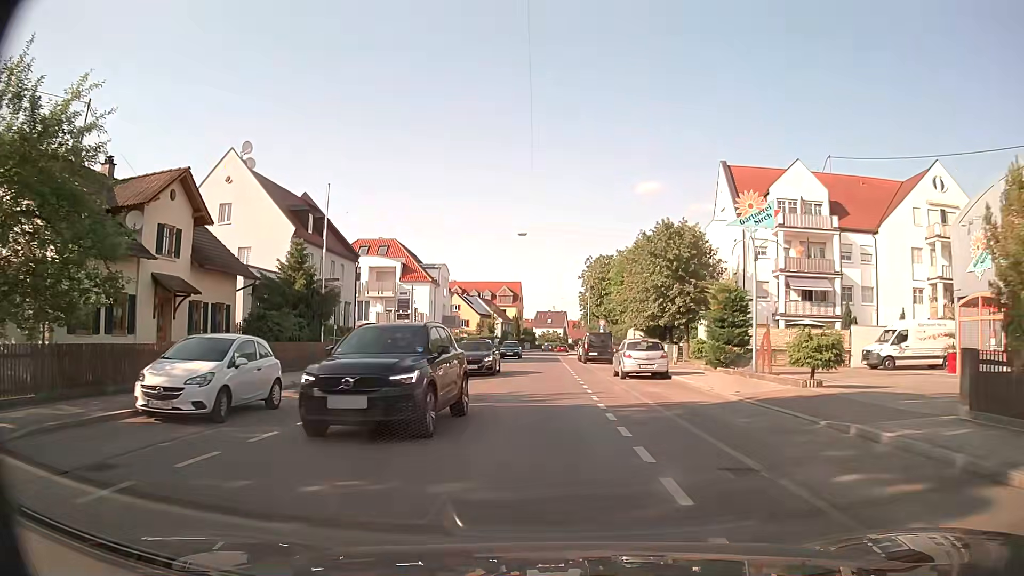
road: tertiary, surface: asphalt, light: Day
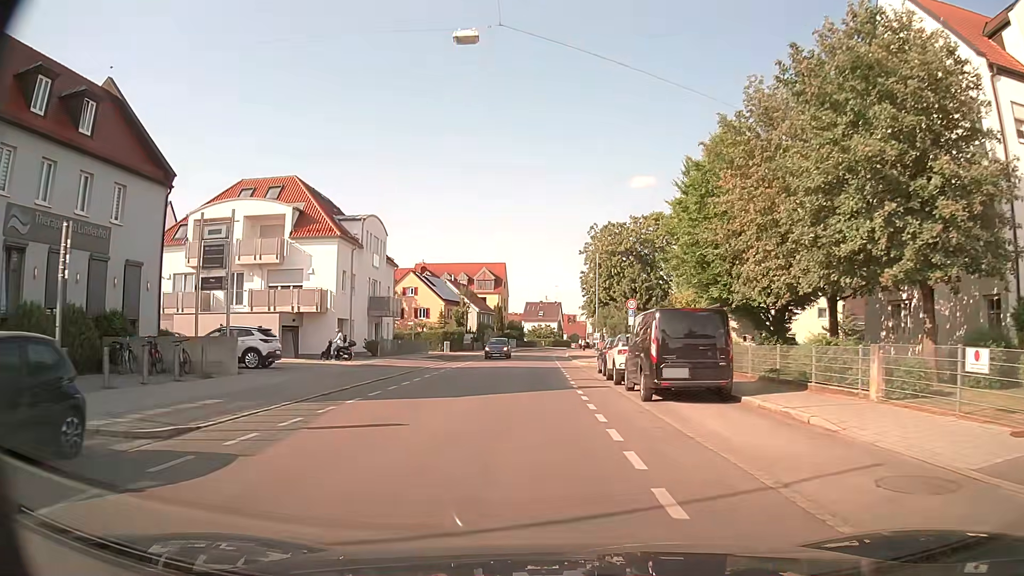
(-0.1, +28.5) m; 0°
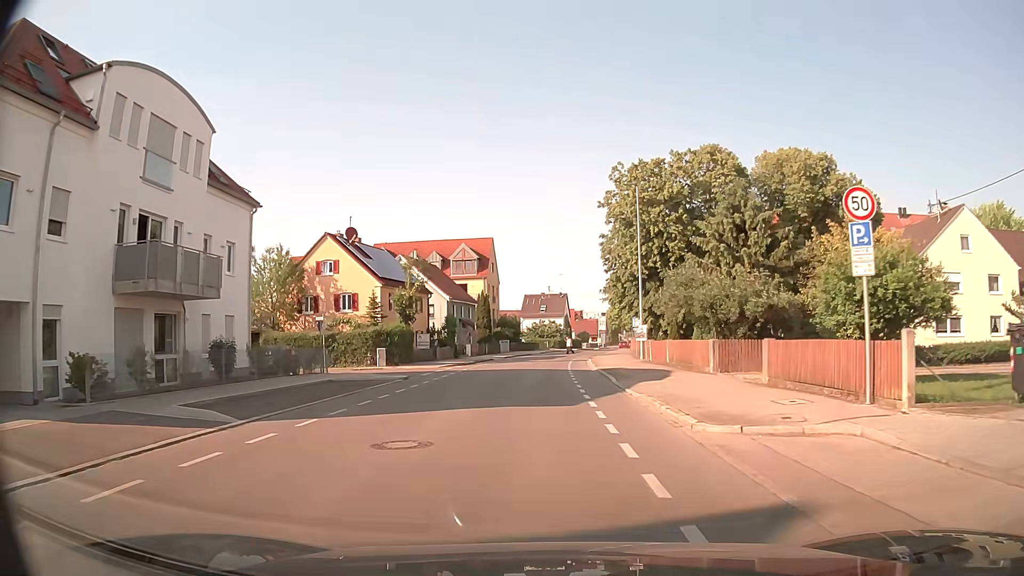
(-0.1, +29.5) m; 0°
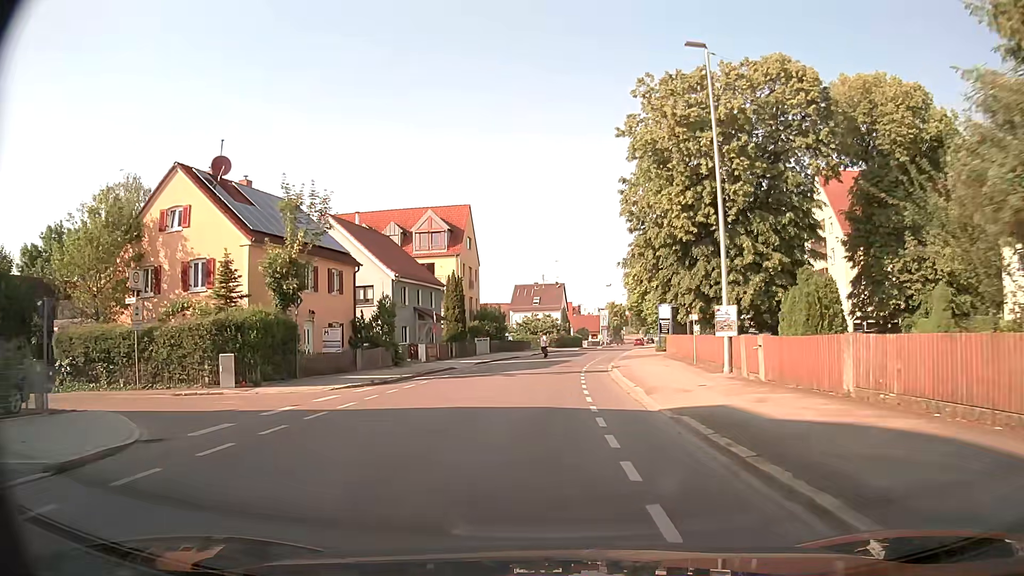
(+0.1, +19.6) m; 0°
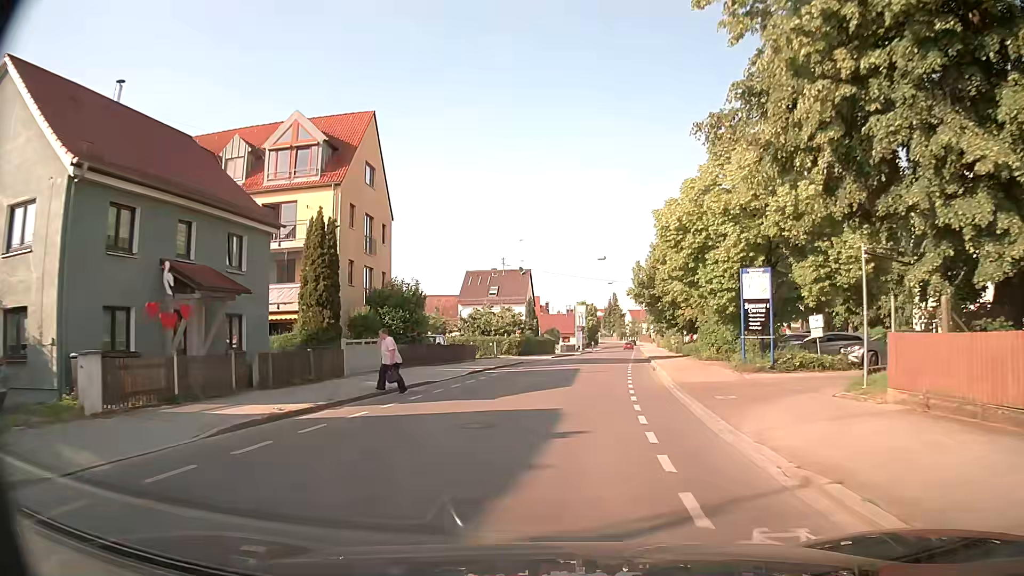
(+0.5, +27.8) m; +3°
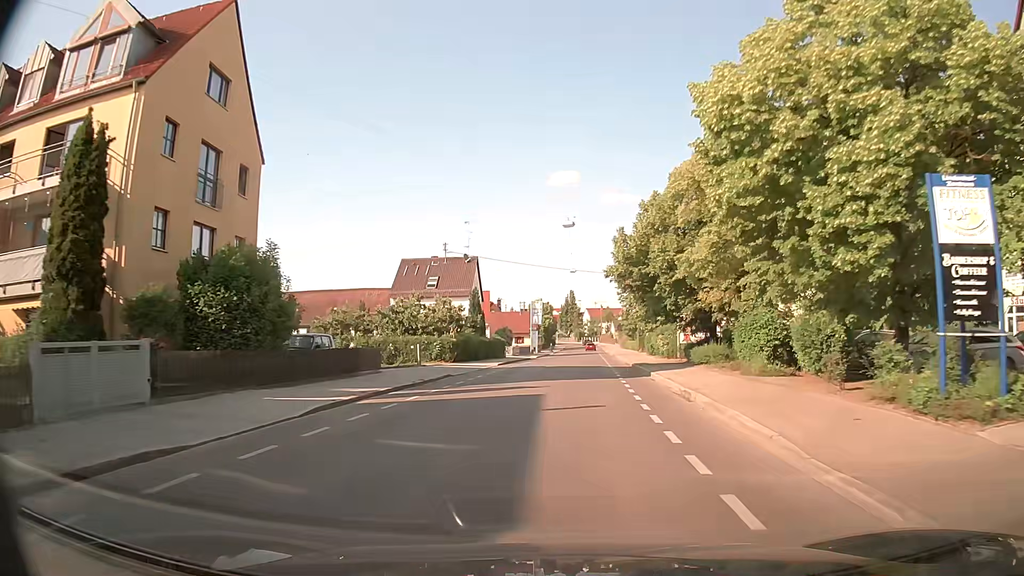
(+0.4, +14.3) m; +3°
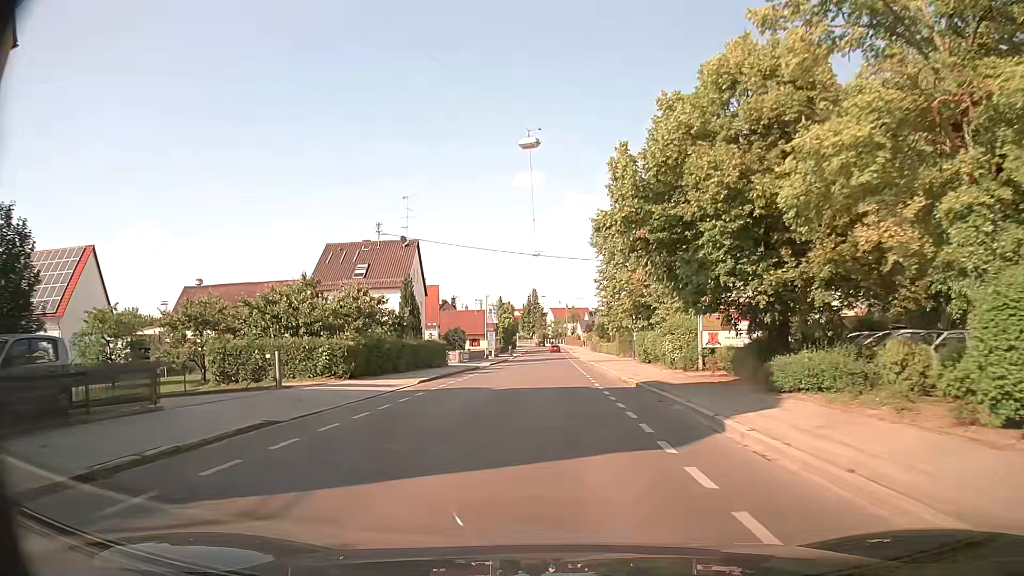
(+0.5, +14.7) m; +3°
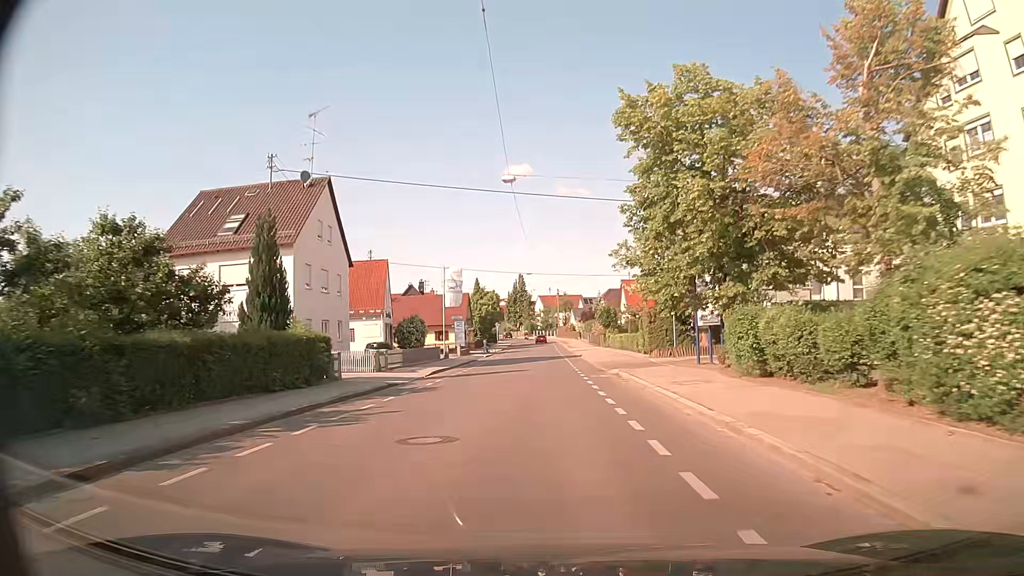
(+0.4, +22.7) m; +1°
(0, +10) (0, +20) (0, +30) (0, +40) (0, +50) (0, +60) (+1, +70) (+1, +80) (+1, +90) (0, +100) m
